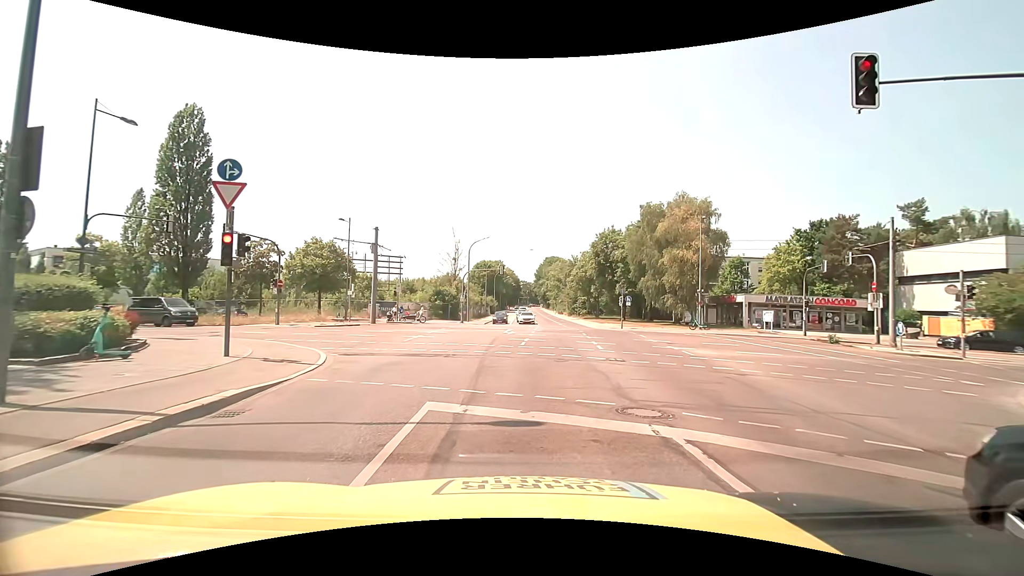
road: secondary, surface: asphalt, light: Day
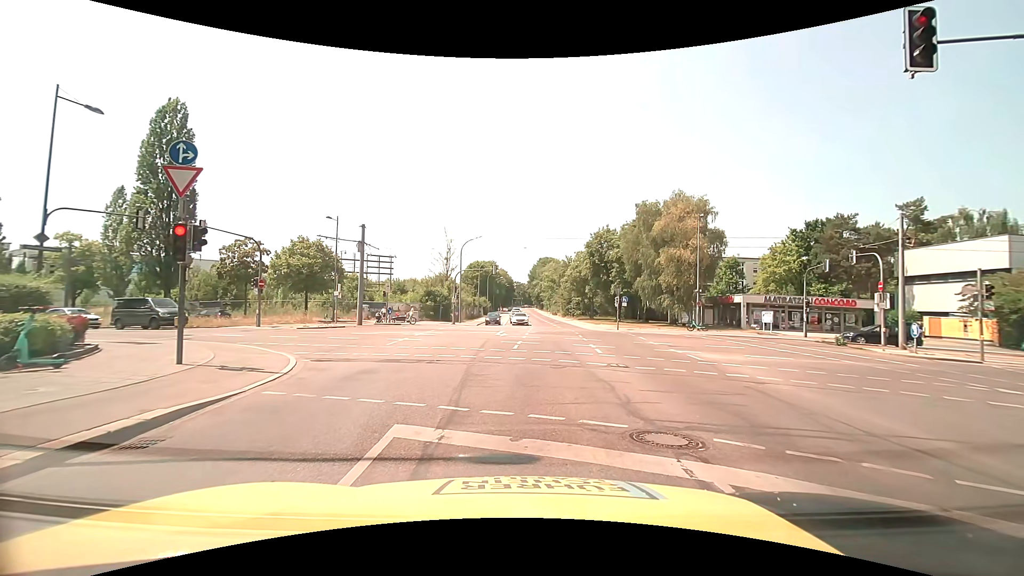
(0.0, +1.3) m; -1°
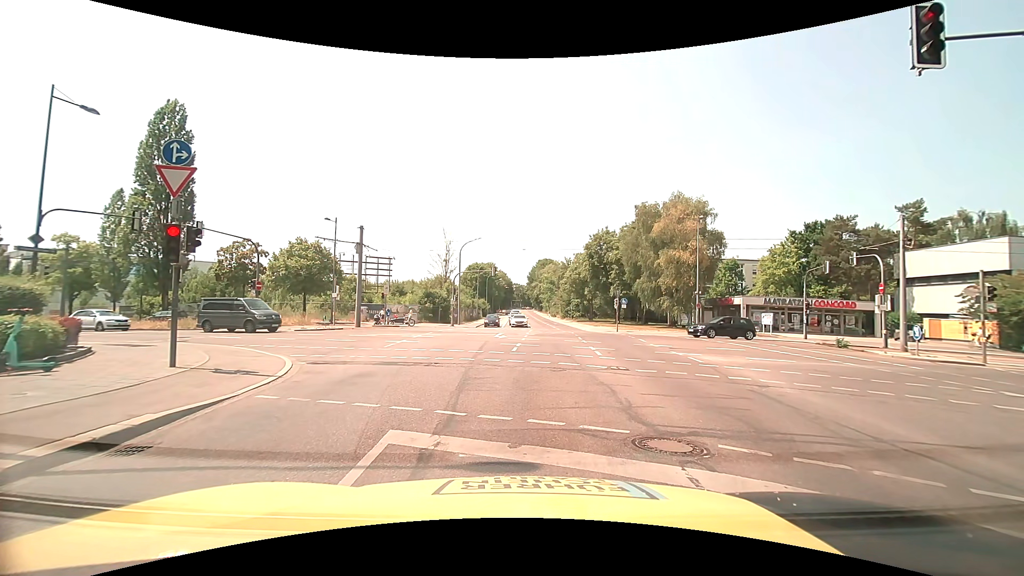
(0.0, +0.2) m; 0°
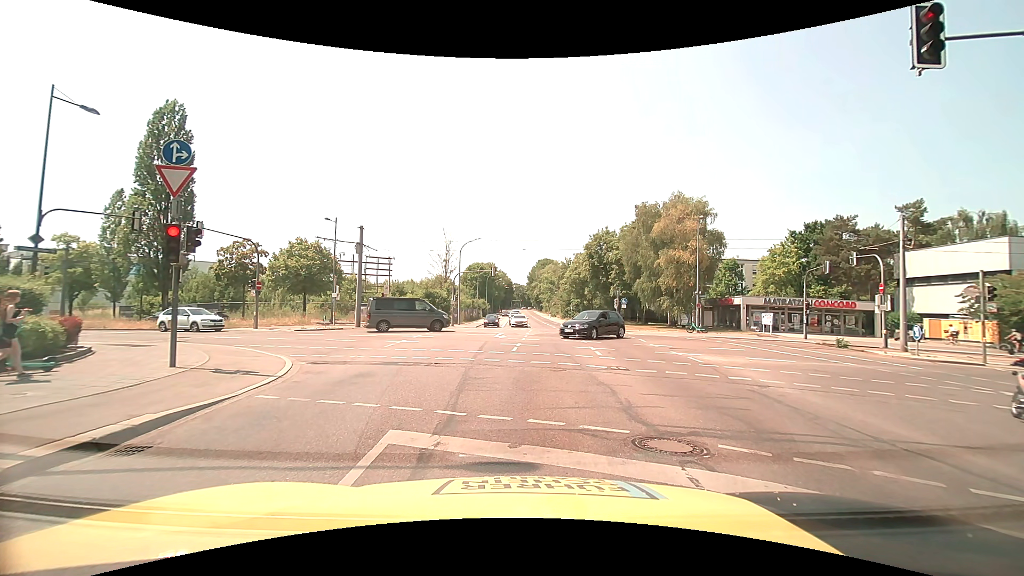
(0.0, 0.0) m; 0°
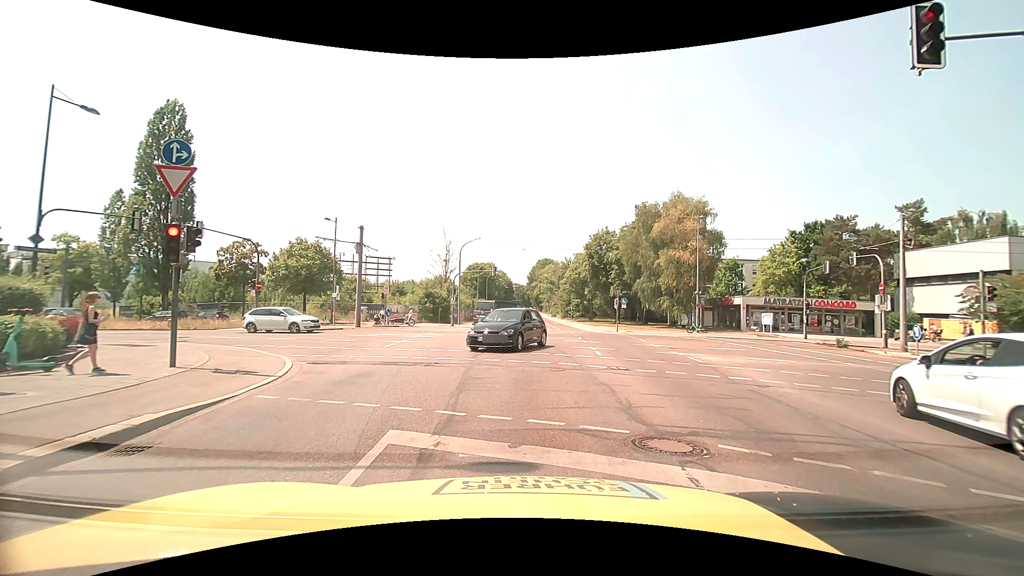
(0.0, 0.0) m; 0°
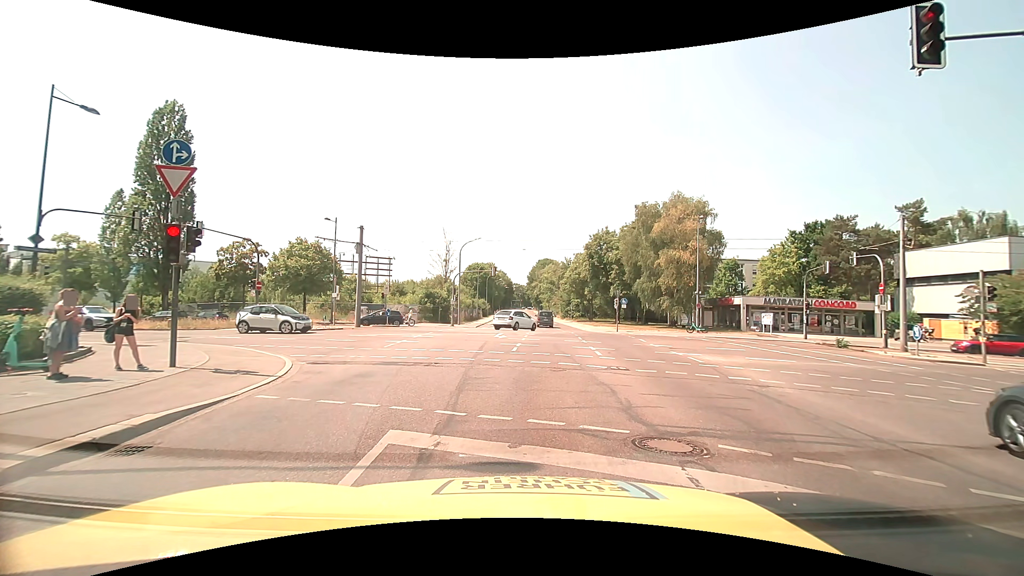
(0.0, 0.0) m; 0°
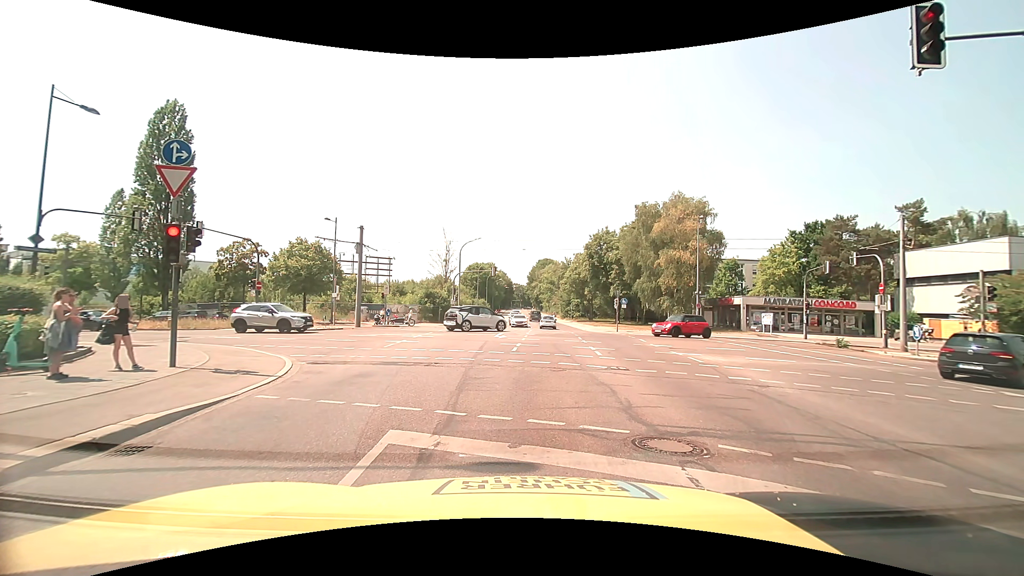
(0.0, 0.0) m; 0°
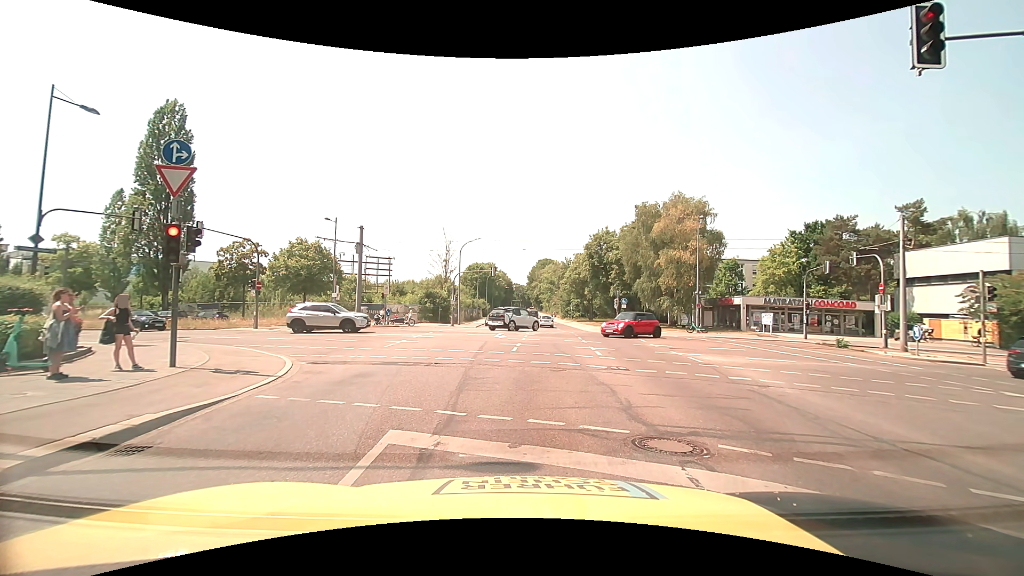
(0.0, 0.0) m; 0°
(0, +10) (+1, +20) (+2, +30) (+3, +40) (+4, +50) (+4, +60) (+4, +70) (+4, +80) (+5, +90) (+5, +100) m
